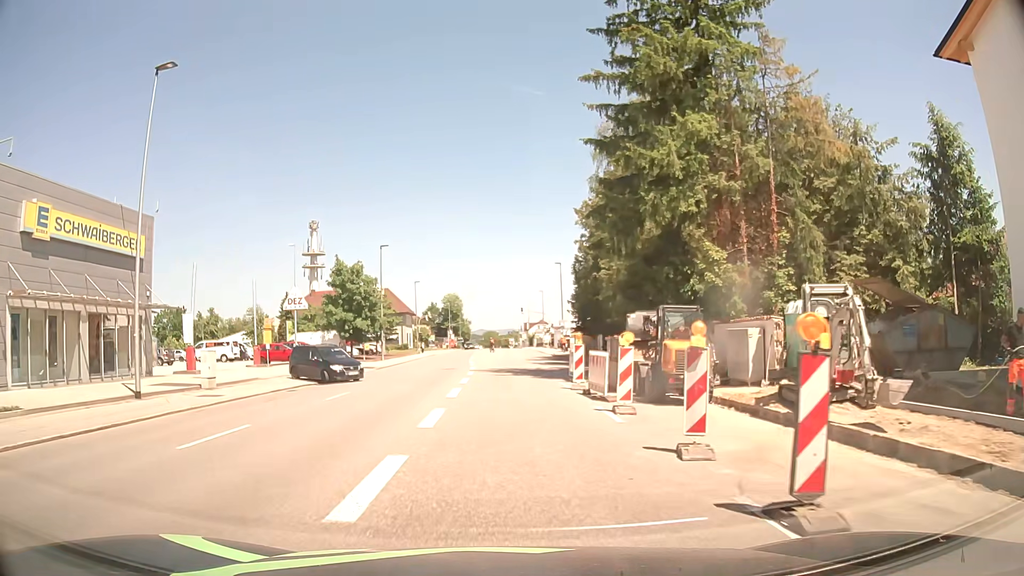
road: tertiary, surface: asphalt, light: Day
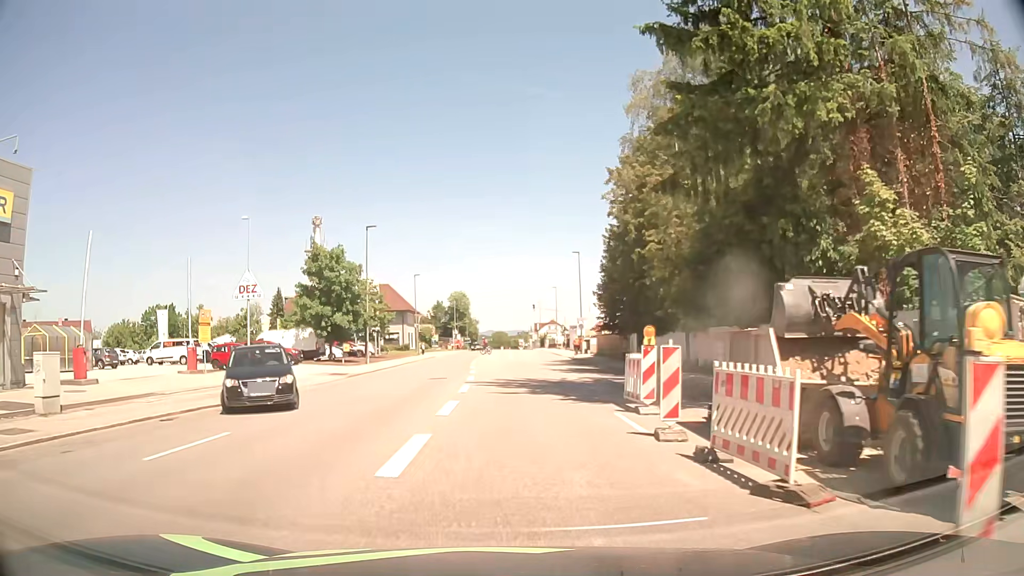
(0.0, +10.2) m; -1°
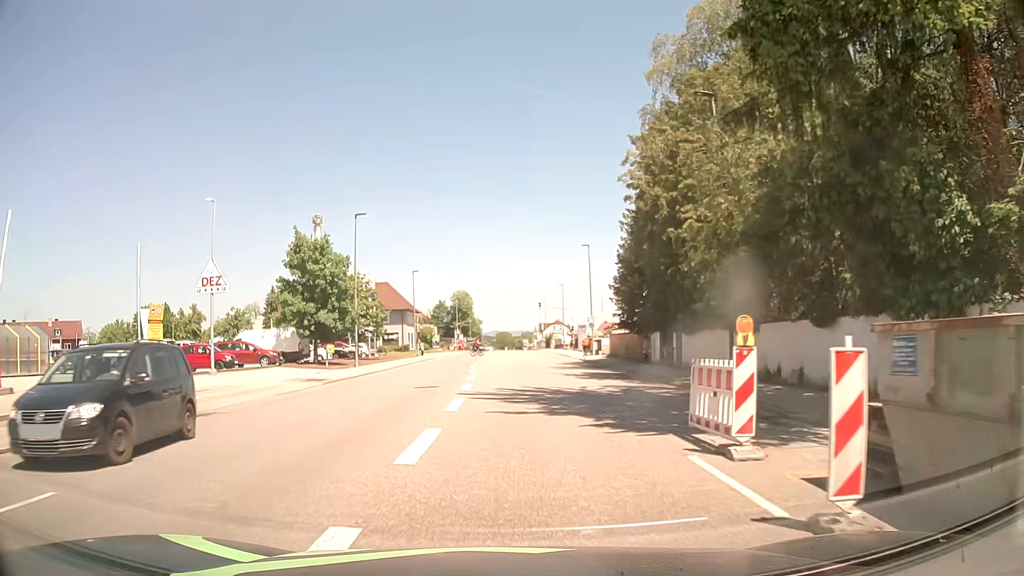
(0.0, +5.2) m; 0°
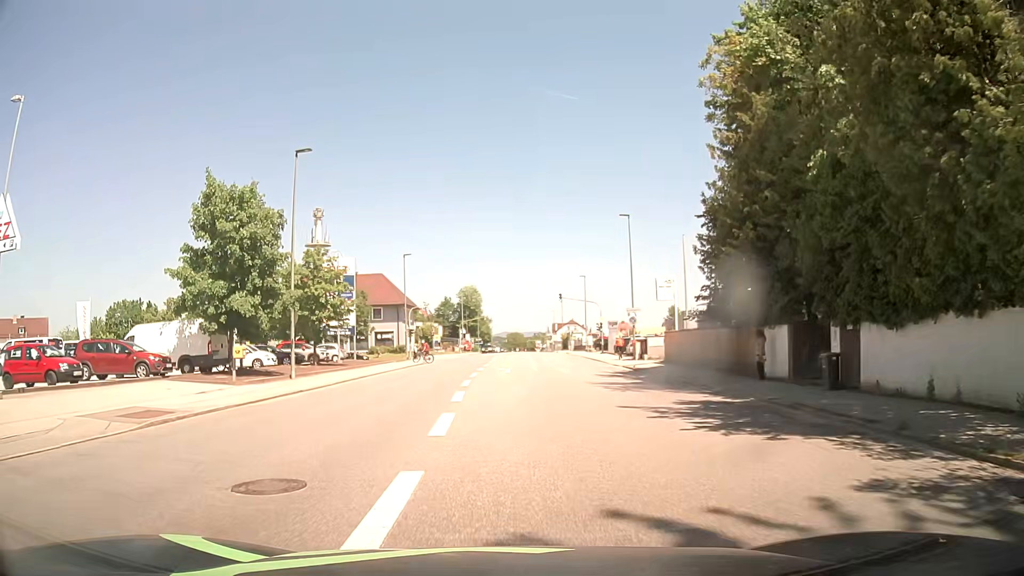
(-0.2, +15.7) m; -1°
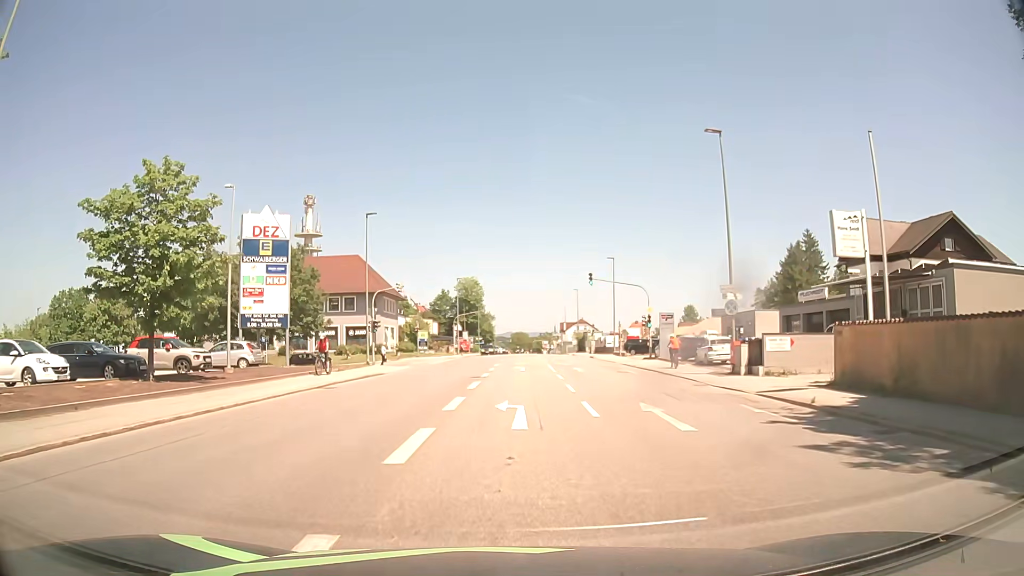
(-0.3, +20.4) m; -1°
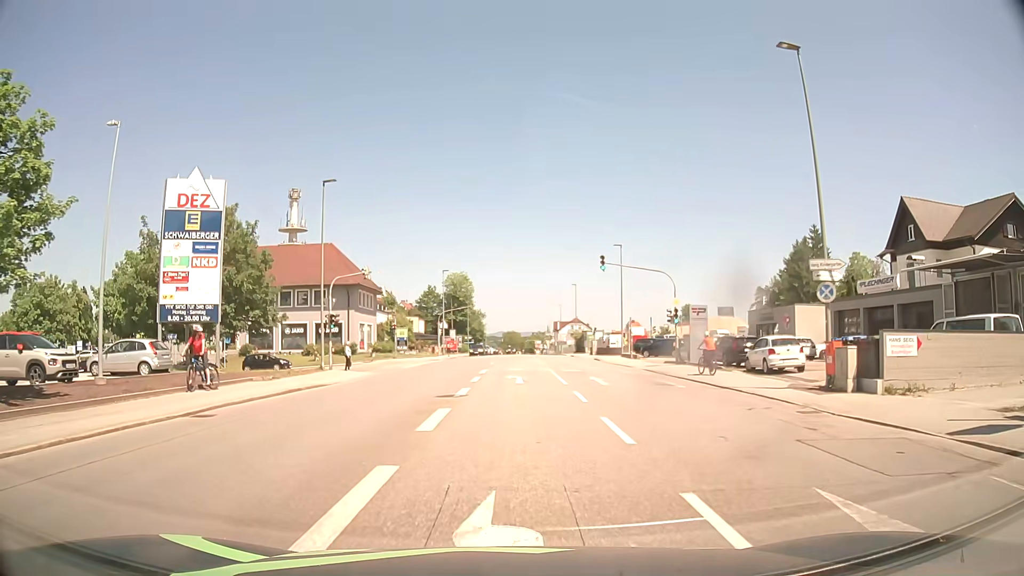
(+0.1, +9.3) m; +2°
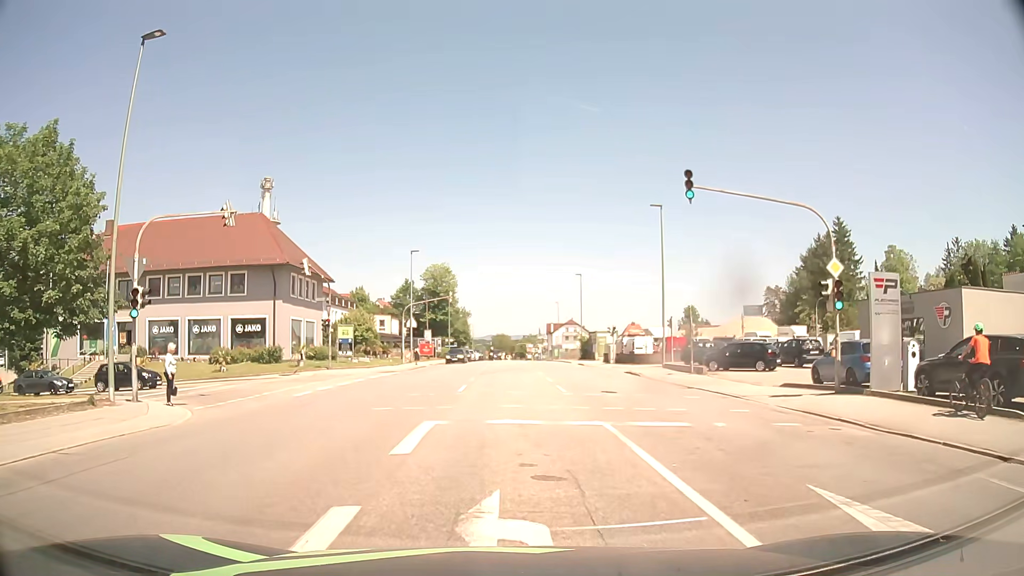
(0.0, +19.6) m; 0°
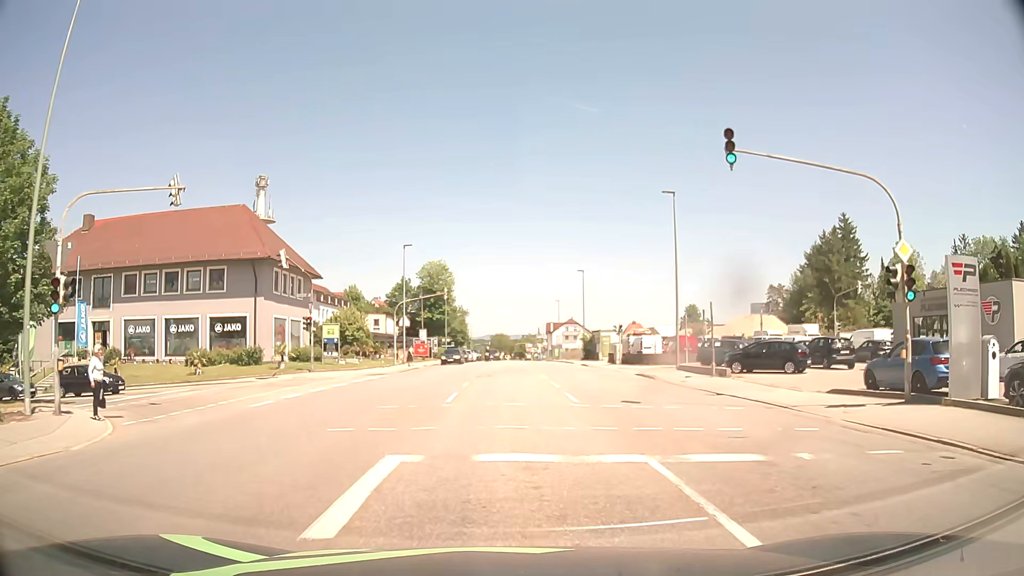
(0.0, +3.7) m; +1°
